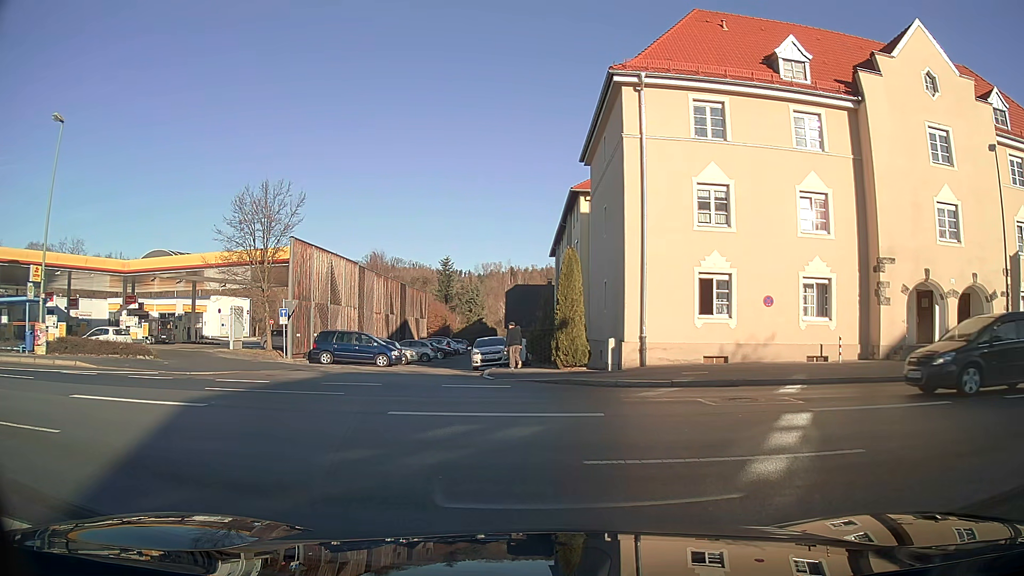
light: Day
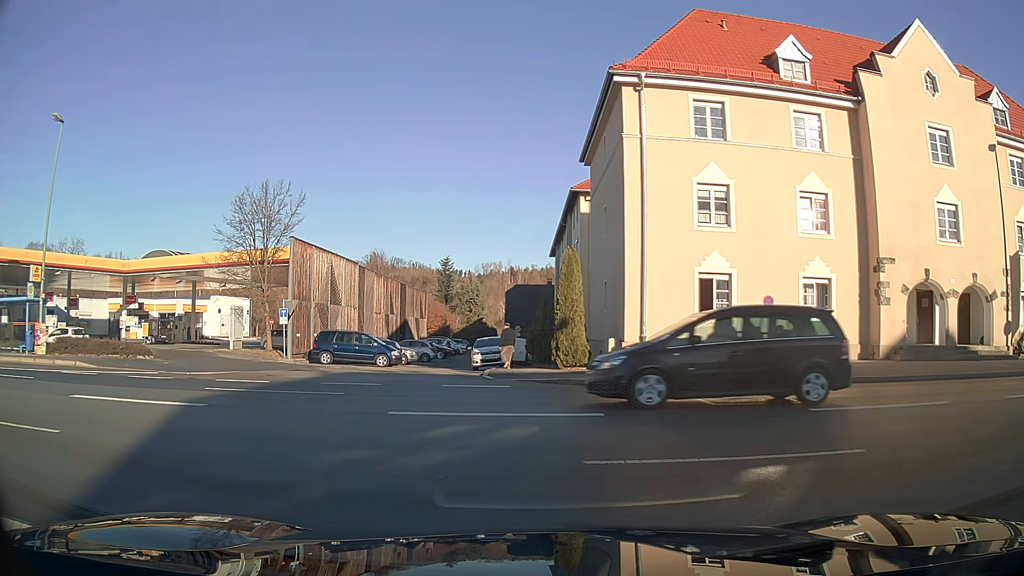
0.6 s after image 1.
(0.0, 0.0) m; 0°
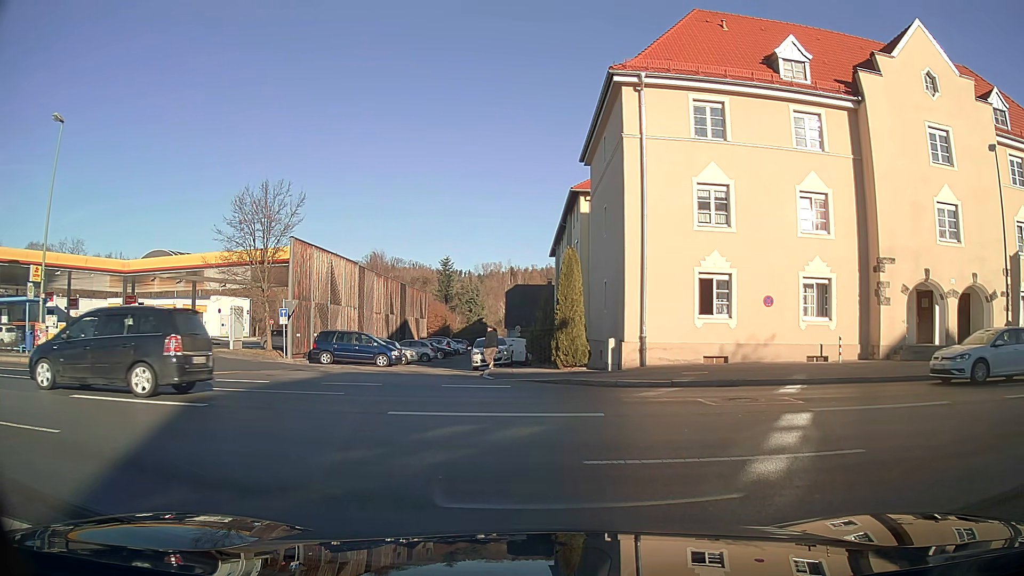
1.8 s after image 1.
(0.0, 0.0) m; 0°
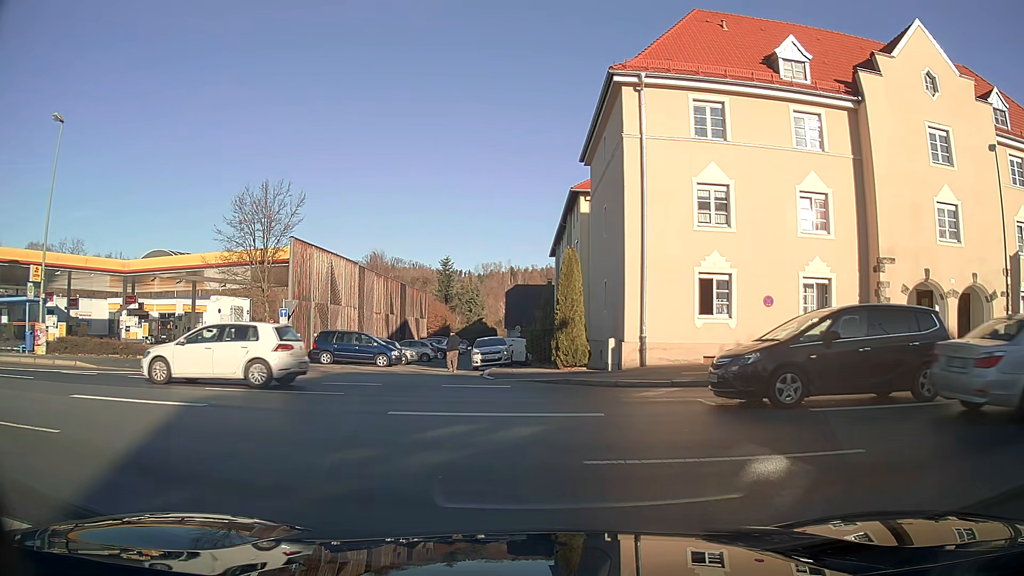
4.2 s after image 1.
(0.0, 0.0) m; 0°
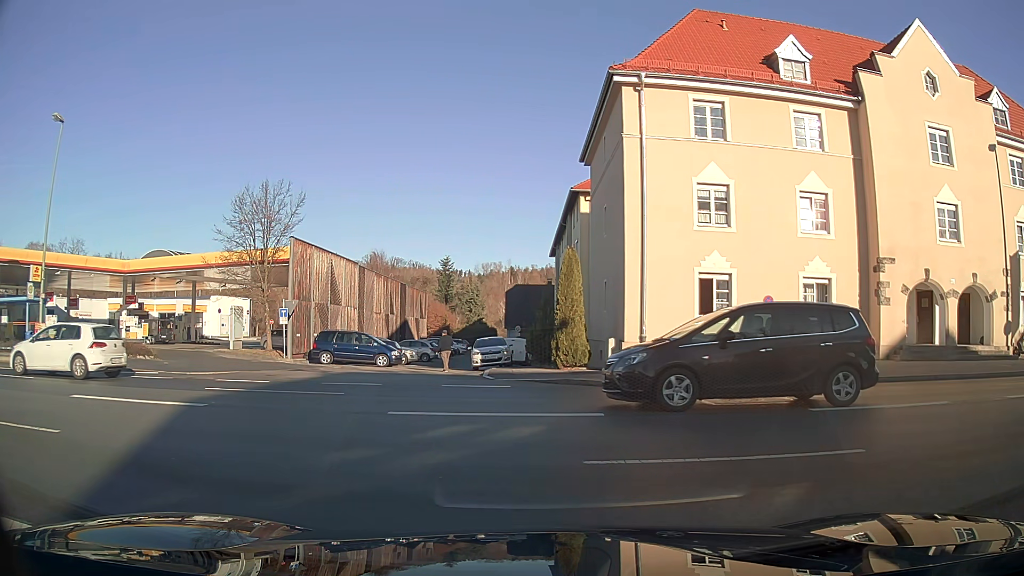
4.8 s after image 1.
(0.0, 0.0) m; 0°
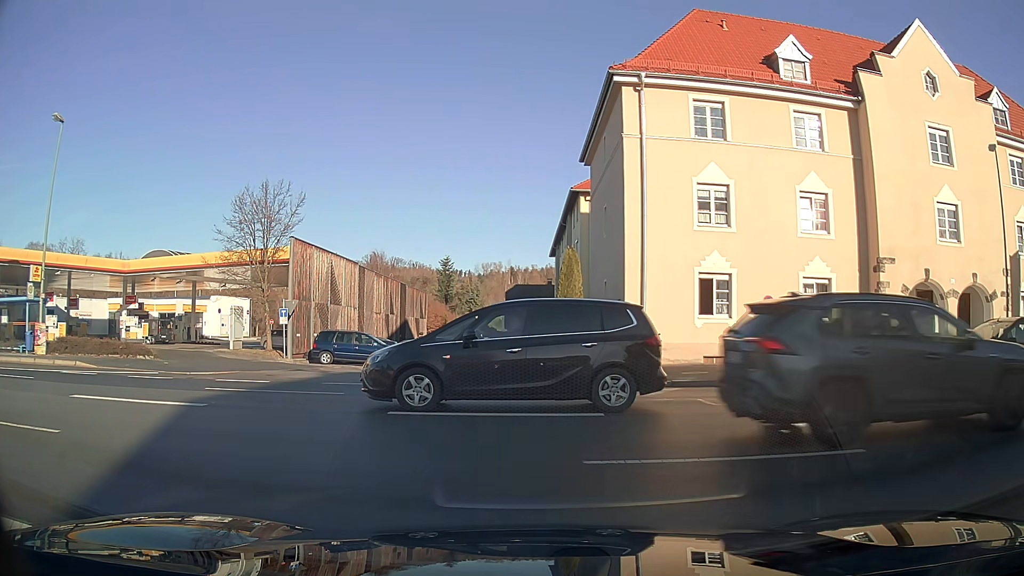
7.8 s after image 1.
(0.0, 0.0) m; 0°
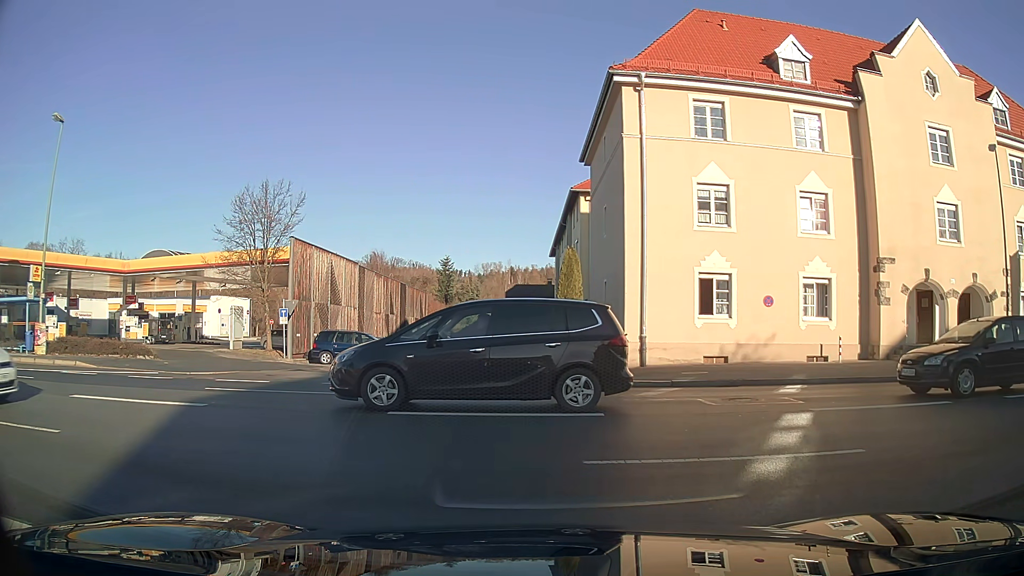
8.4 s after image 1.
(0.0, 0.0) m; 0°
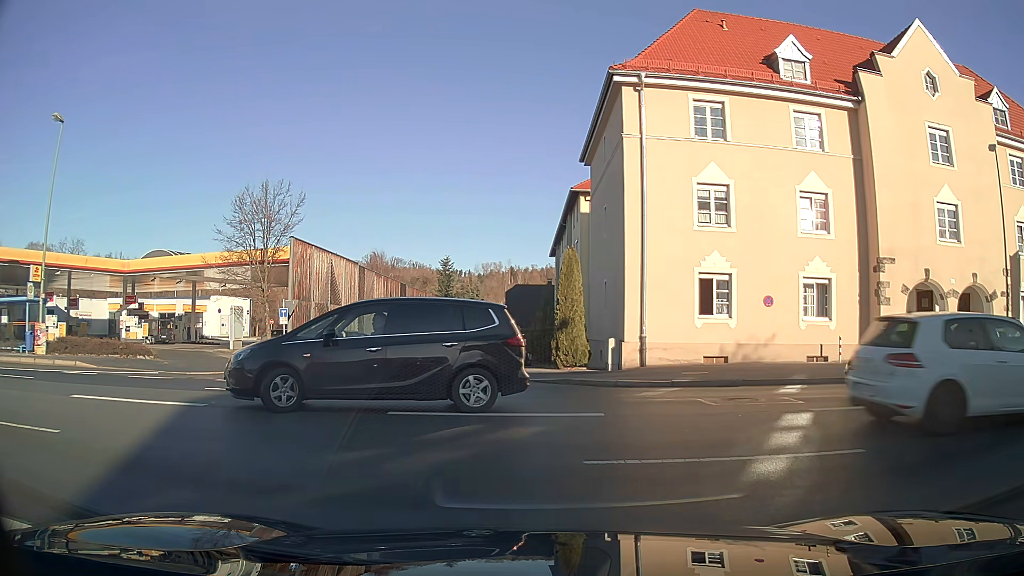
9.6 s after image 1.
(0.0, 0.0) m; 0°
